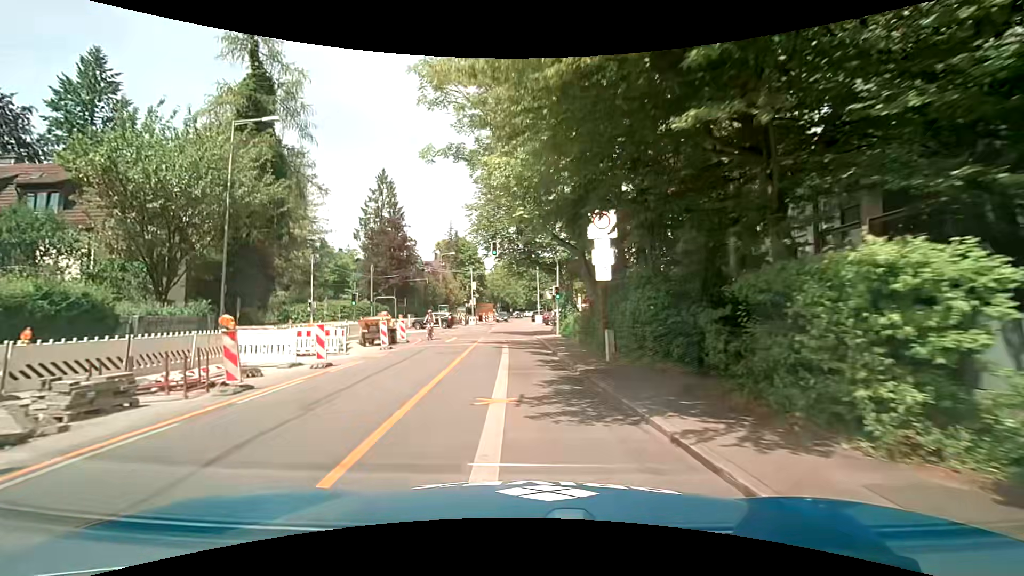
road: secondary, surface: asphalt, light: Day
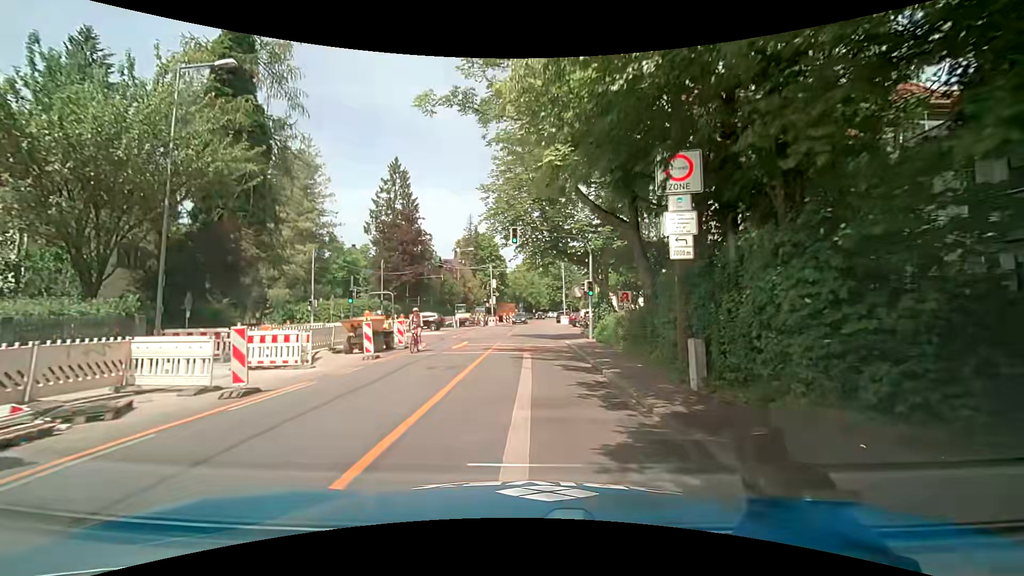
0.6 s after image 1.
(-0.2, +5.4) m; -2°
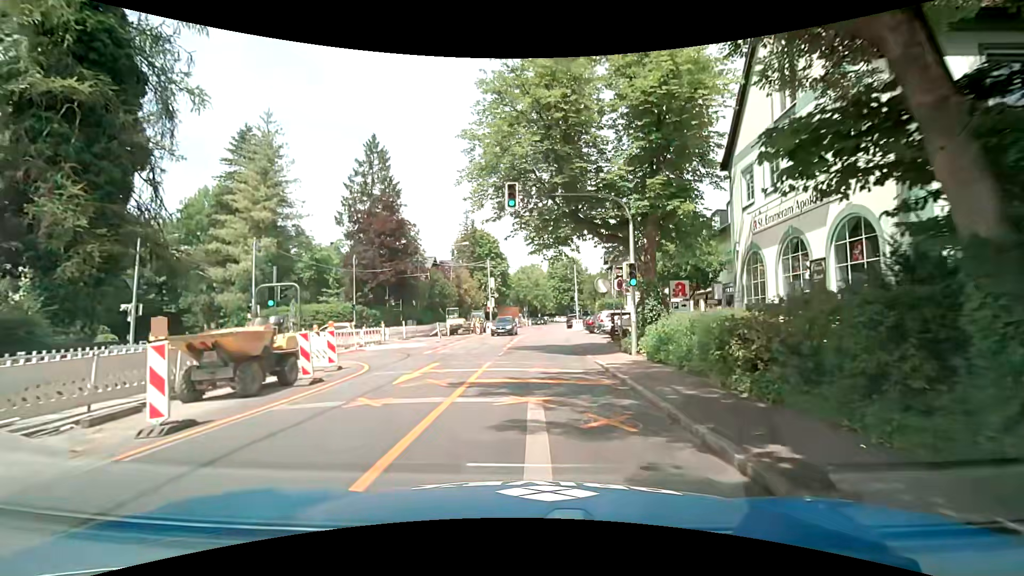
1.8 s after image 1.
(-0.3, +9.7) m; -2°
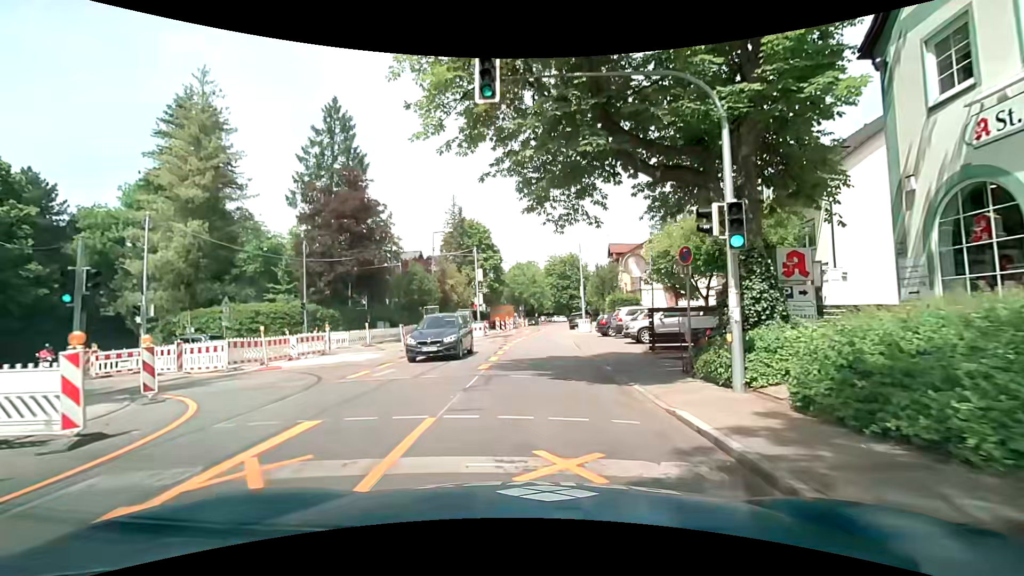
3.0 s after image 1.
(0.0, +8.7) m; 0°
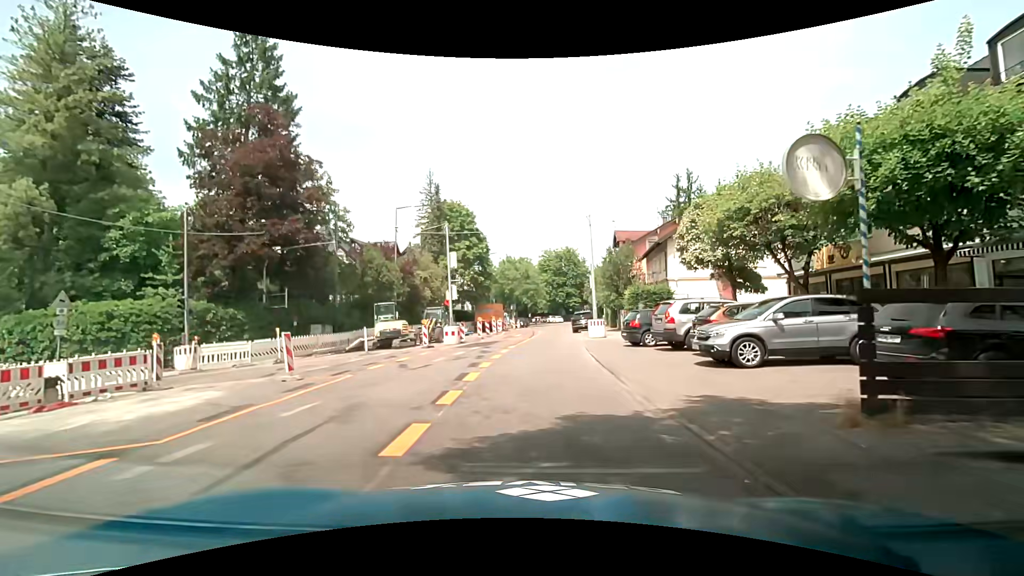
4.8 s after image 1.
(+0.1, +11.0) m; +1°
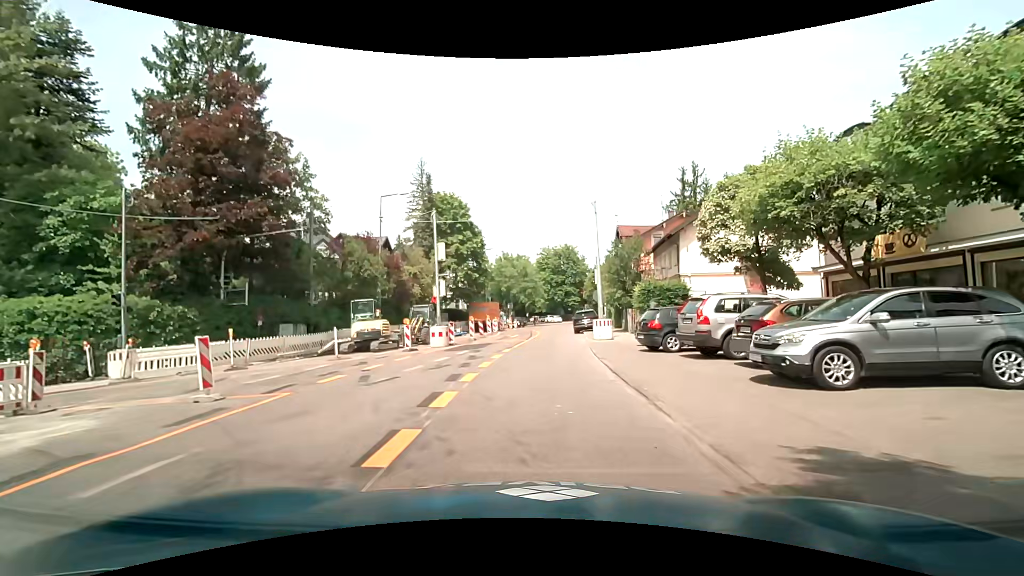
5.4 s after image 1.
(0.0, +3.4) m; +1°
